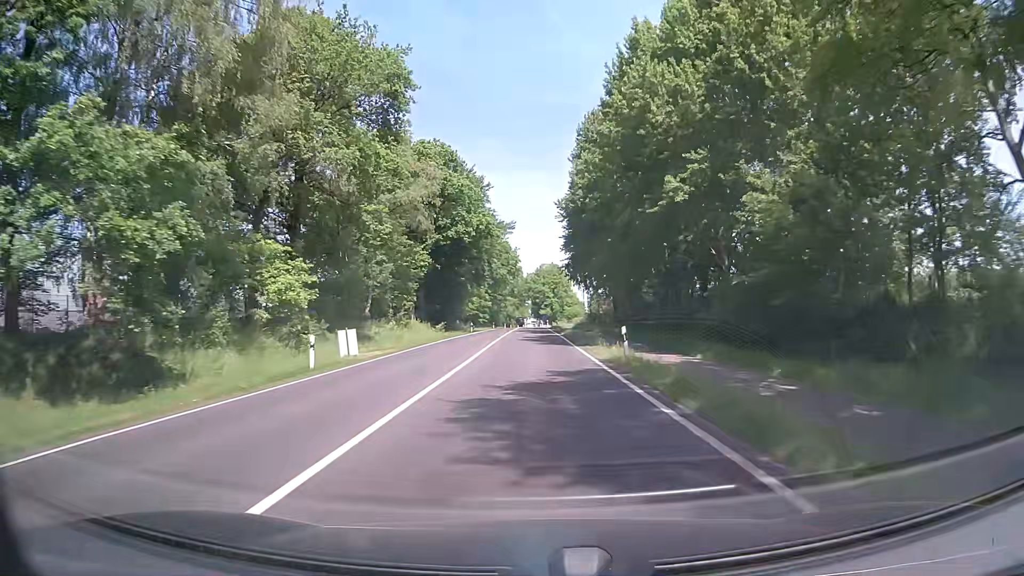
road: primary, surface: asphalt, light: Day
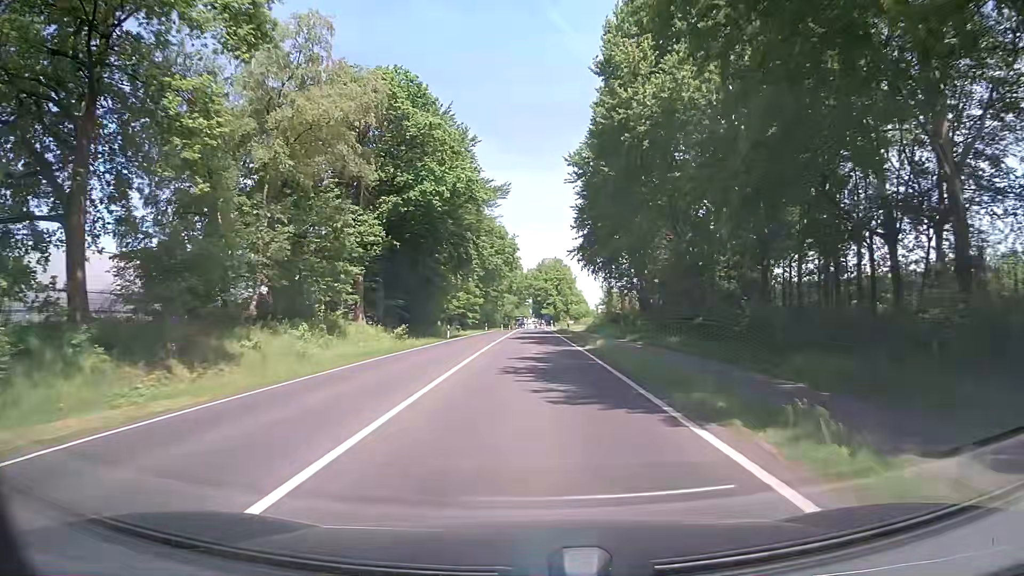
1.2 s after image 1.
(-0.1, +21.6) m; 0°
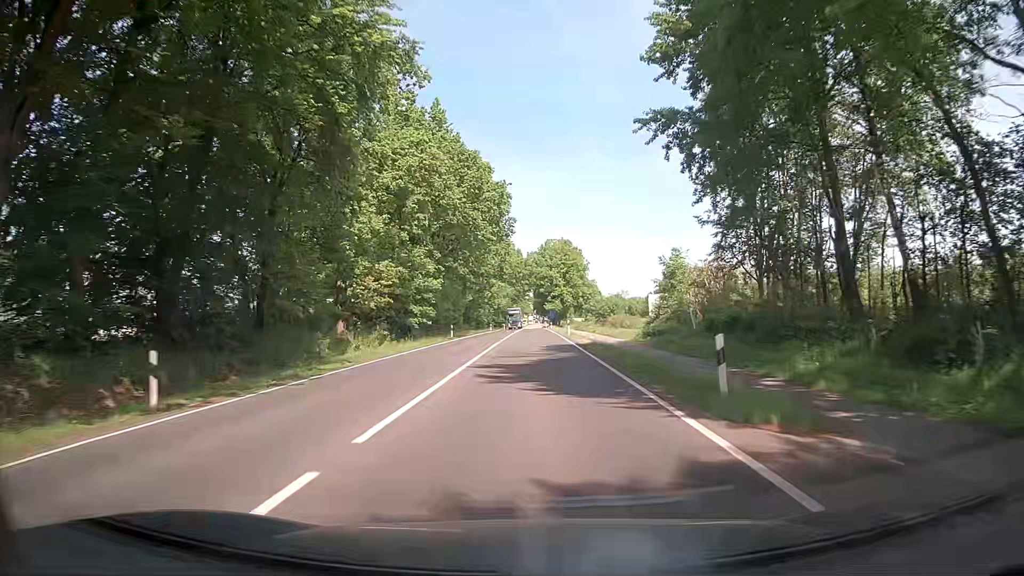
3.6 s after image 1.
(+0.1, +43.2) m; 0°
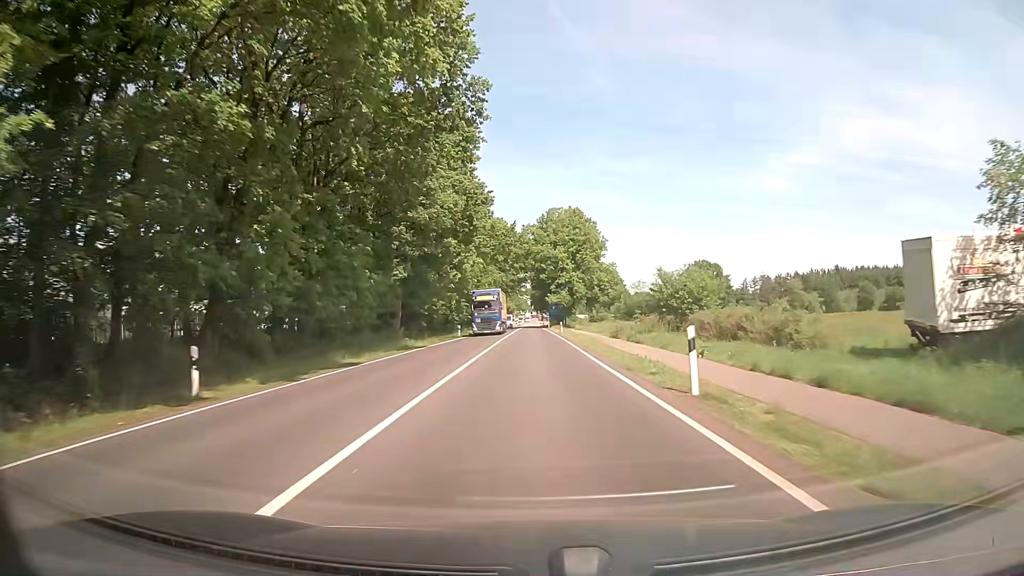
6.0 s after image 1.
(+0.2, +43.6) m; +1°
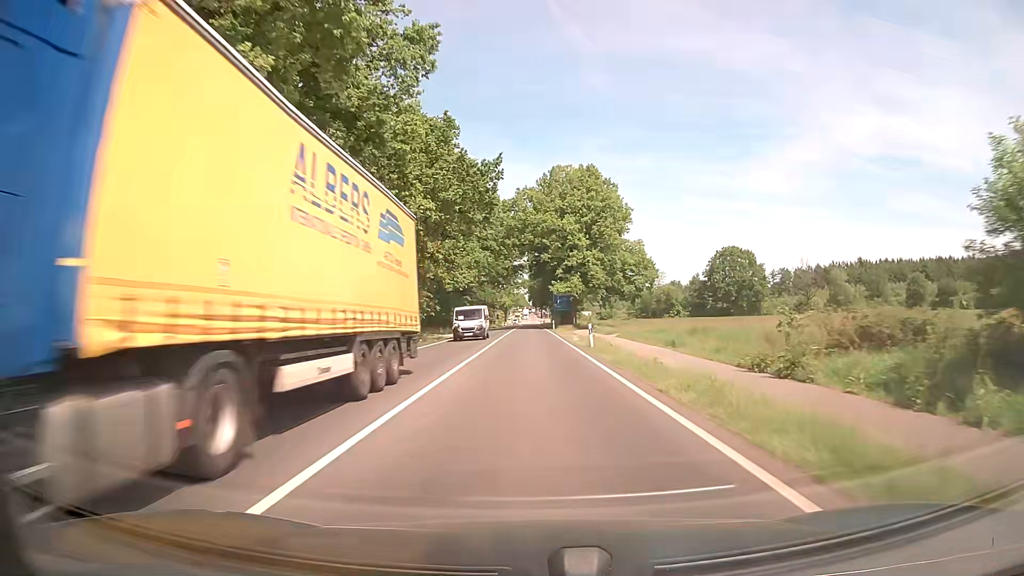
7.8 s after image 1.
(-0.1, +32.6) m; 0°
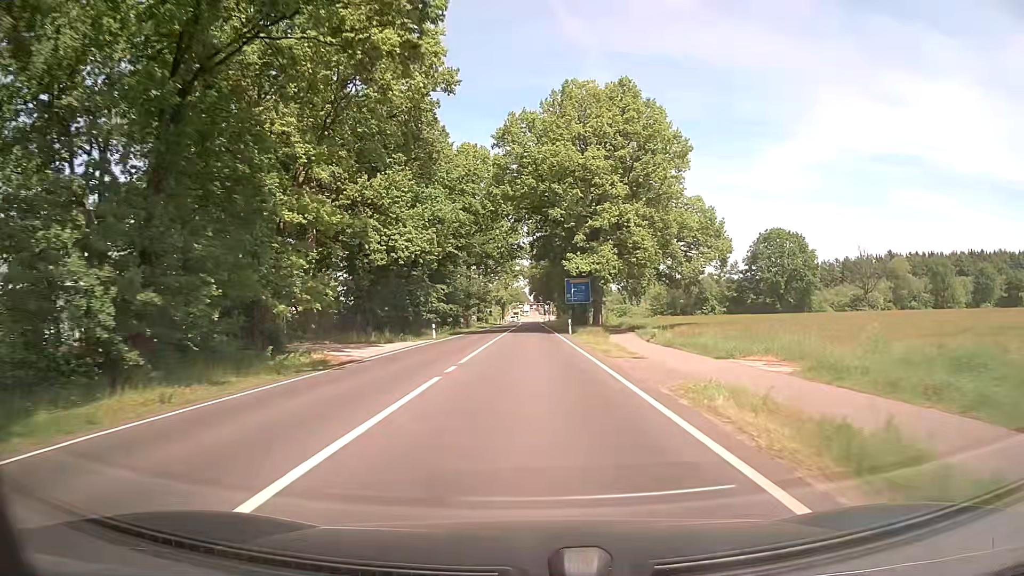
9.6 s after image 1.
(-0.3, +32.5) m; 0°
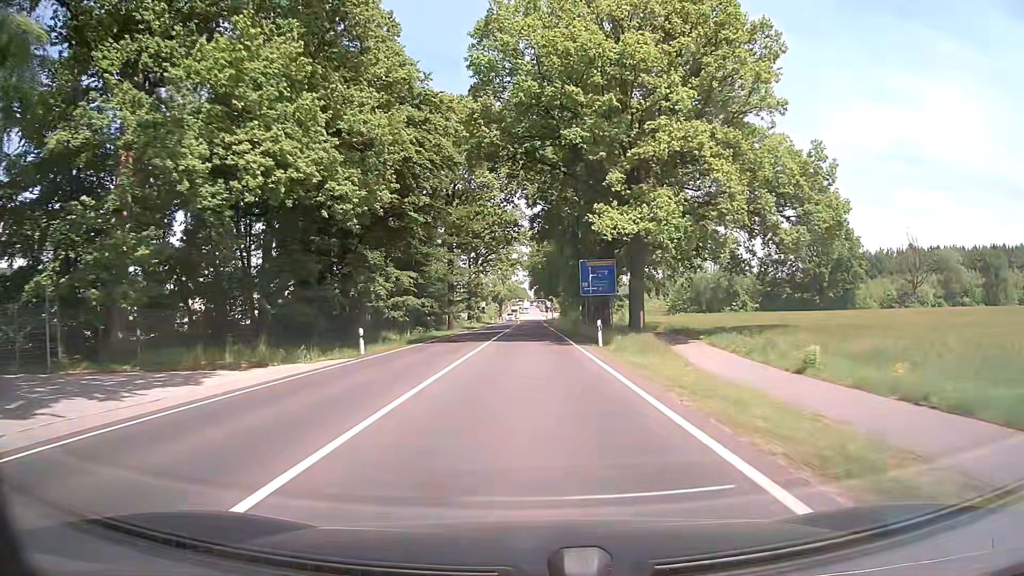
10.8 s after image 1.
(0.0, +20.7) m; 0°
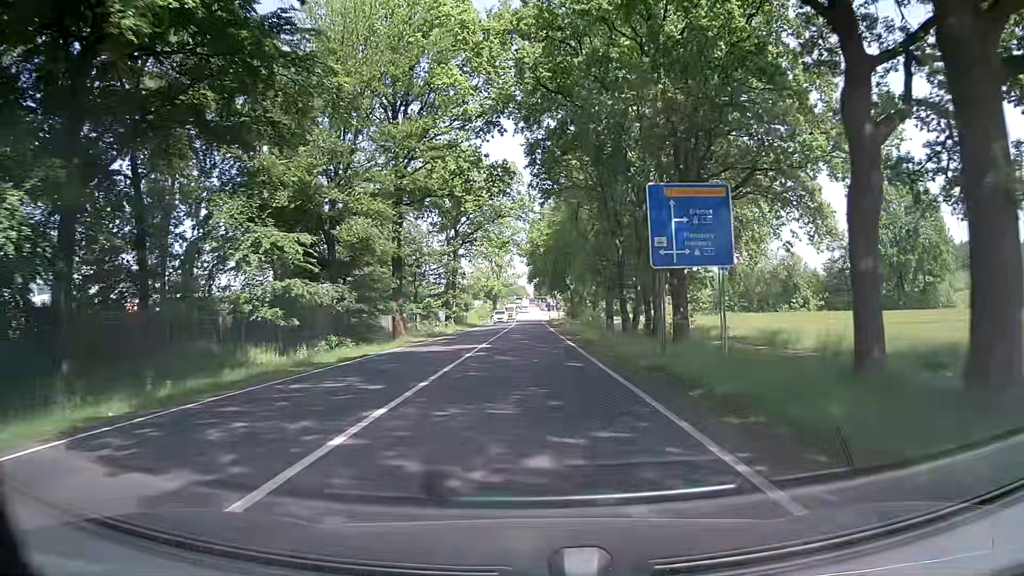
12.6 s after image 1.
(-0.1, +28.3) m; 0°
(0, +10) (0, +20) (0, +30) (0, +40) (0, +50) (0, +60) (0, +70) (0, +80) (+1, +90) (+1, +100) m
